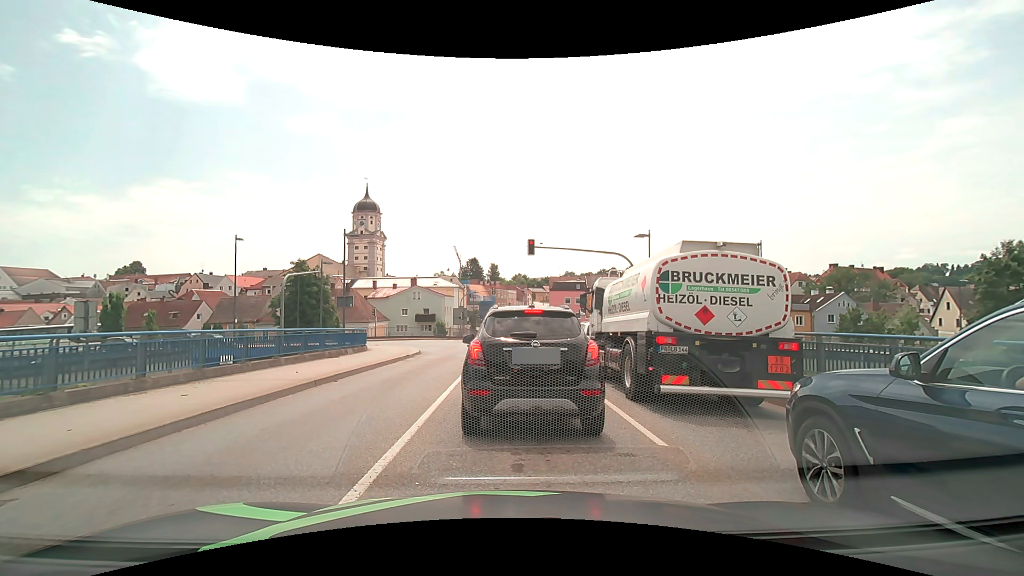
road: secondary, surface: asphalt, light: Day
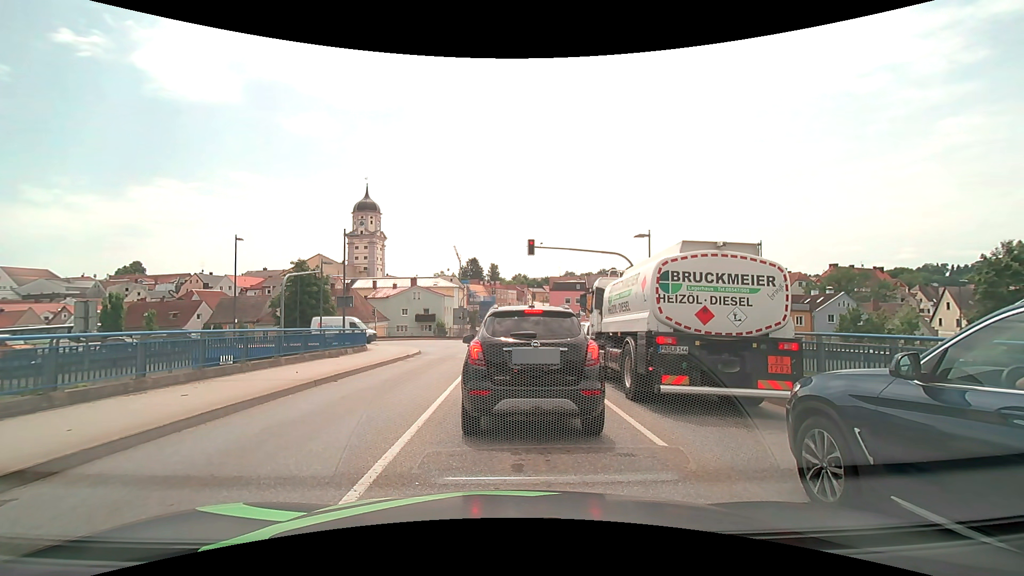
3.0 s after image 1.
(0.0, 0.0) m; 0°
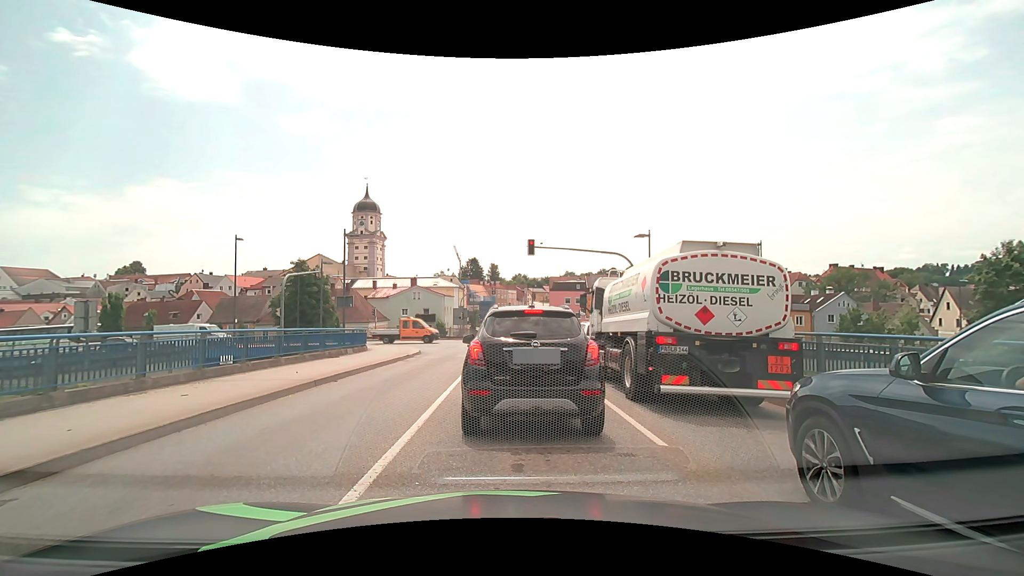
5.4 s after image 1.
(0.0, 0.0) m; 0°
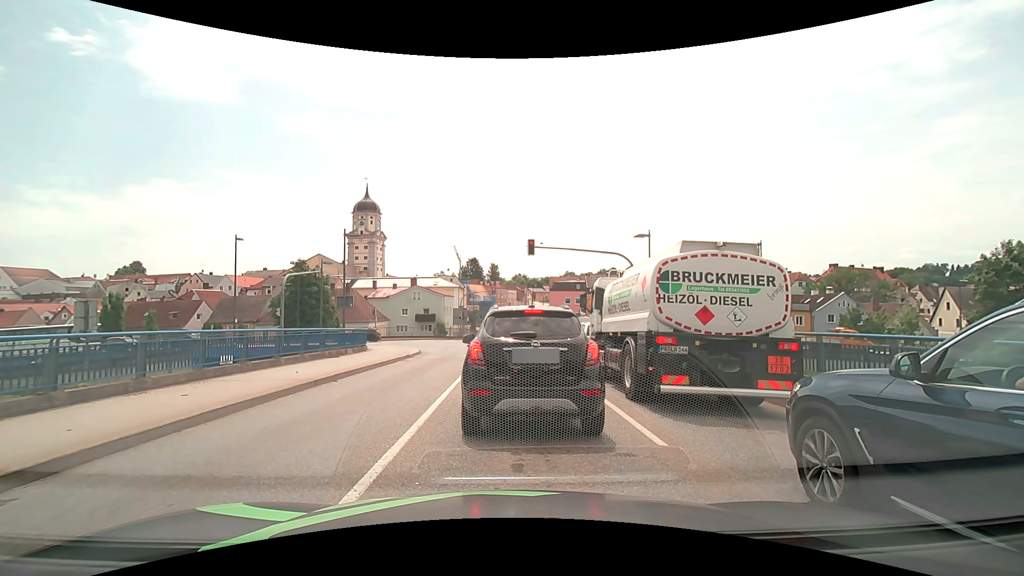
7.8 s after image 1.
(0.0, 0.0) m; 0°
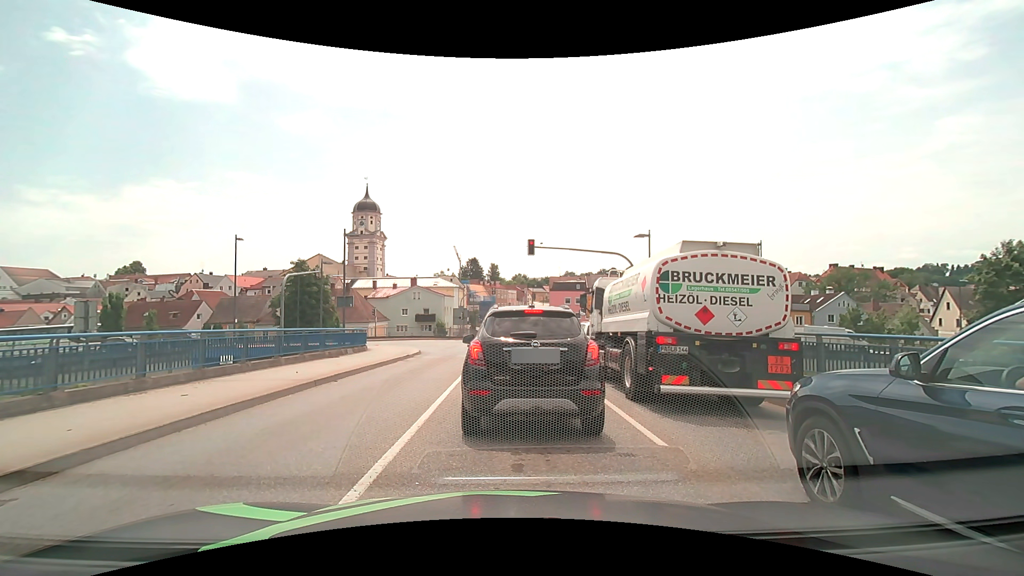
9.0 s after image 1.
(0.0, 0.0) m; 0°
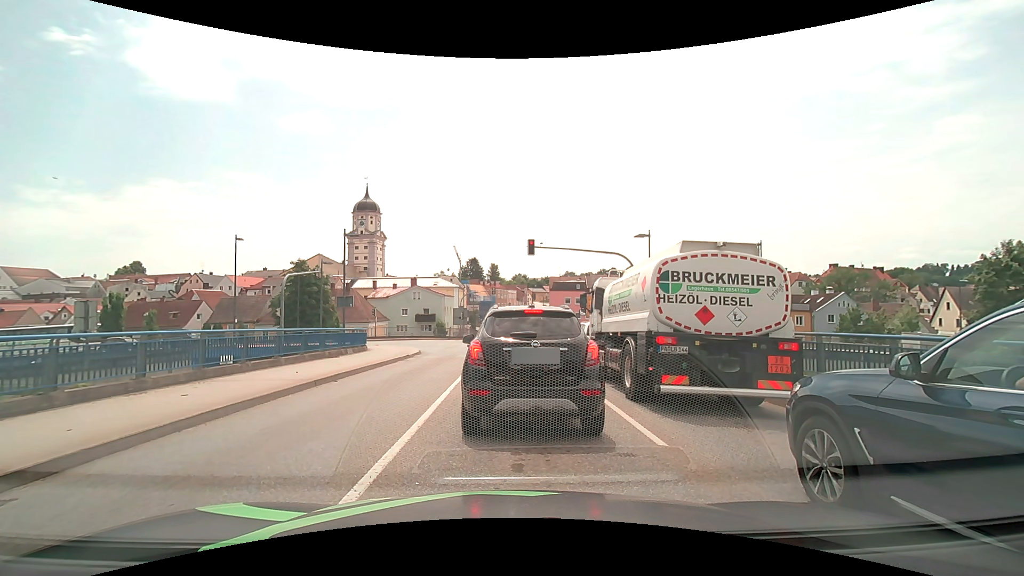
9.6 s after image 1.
(0.0, 0.0) m; 0°
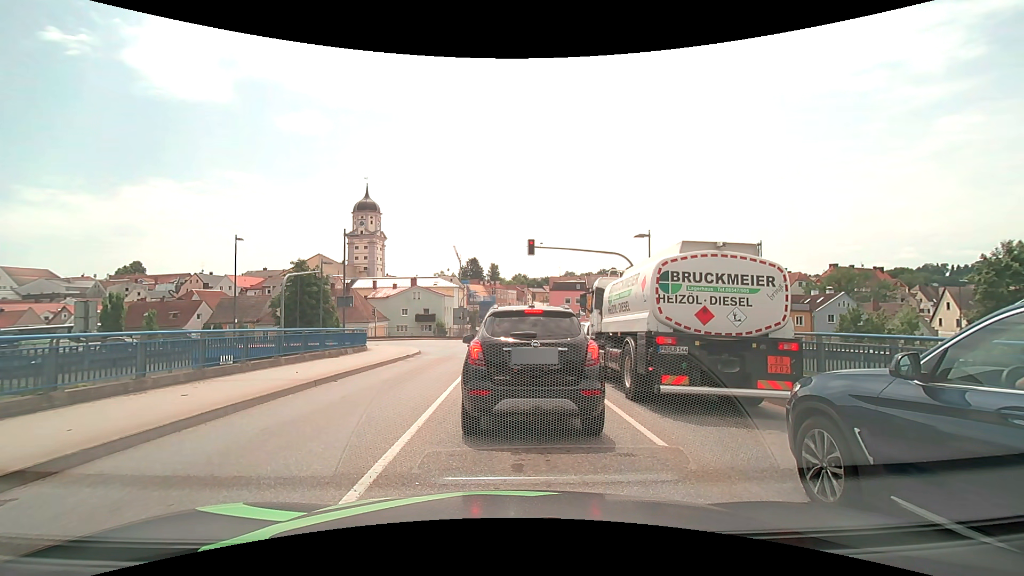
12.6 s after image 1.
(0.0, 0.0) m; 0°
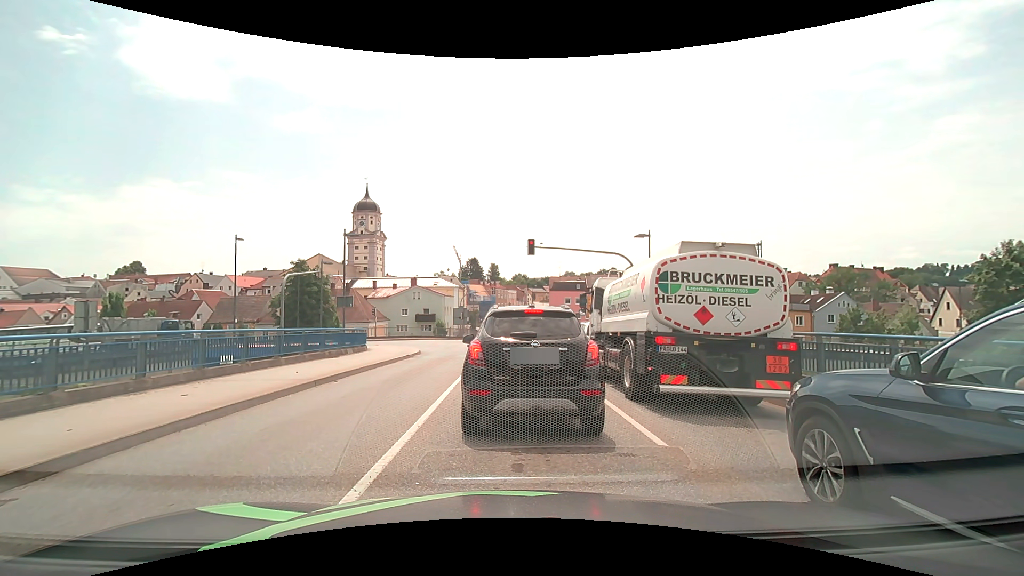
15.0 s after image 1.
(0.0, 0.0) m; 0°
